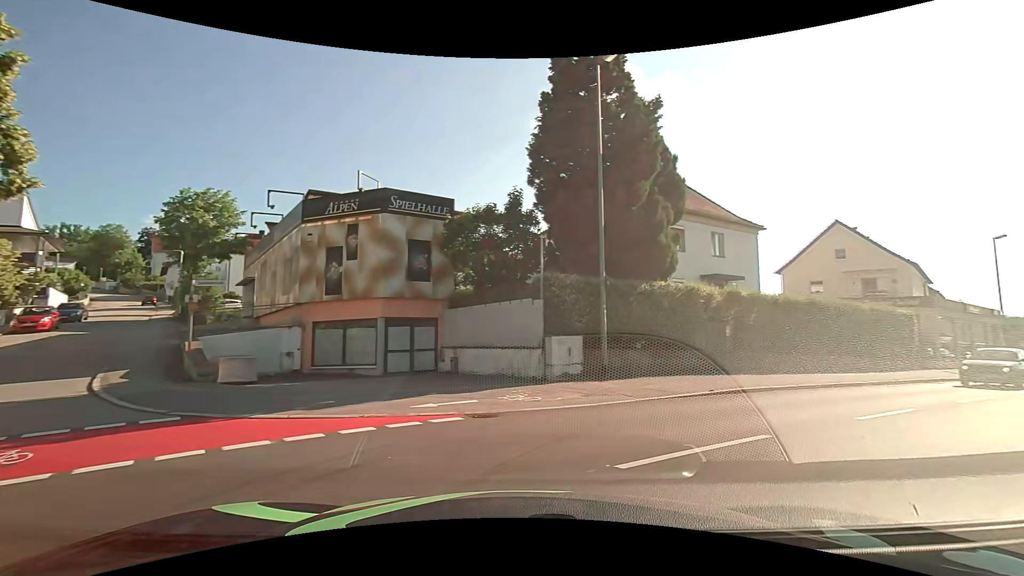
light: Day
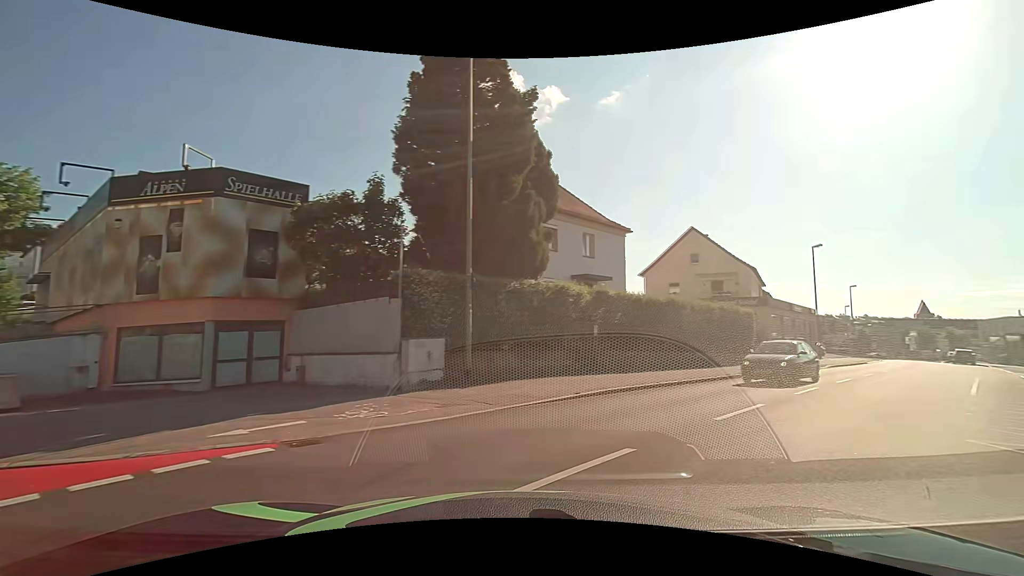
(+0.2, +1.5) m; +15°
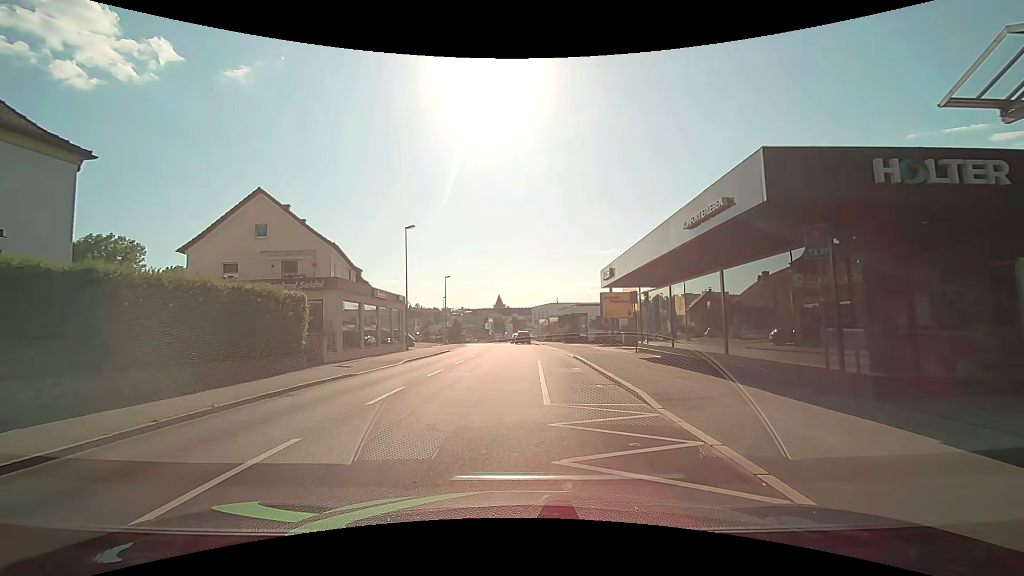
(+5.9, +9.0) m; +42°
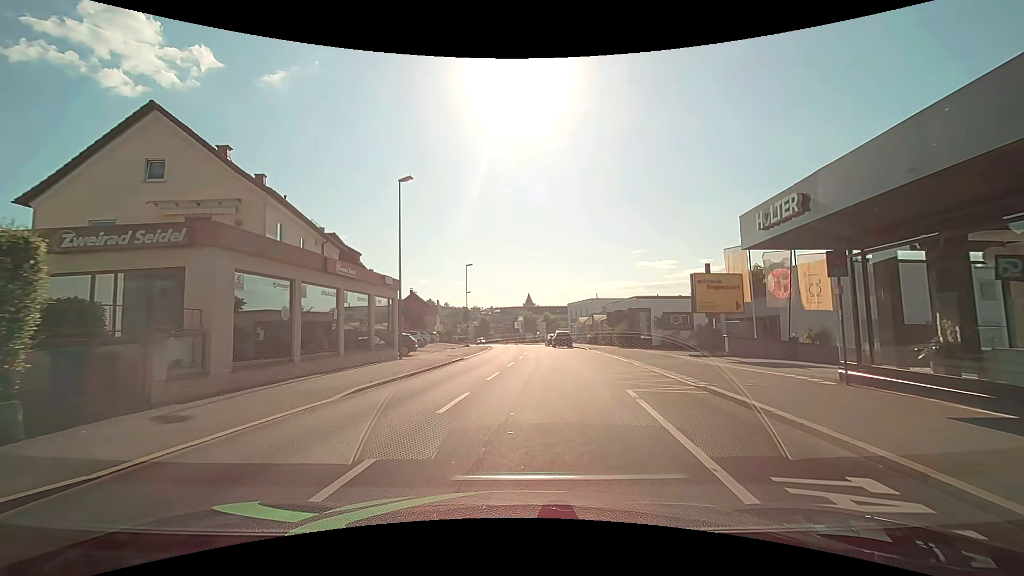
(-0.8, +13.3) m; -4°
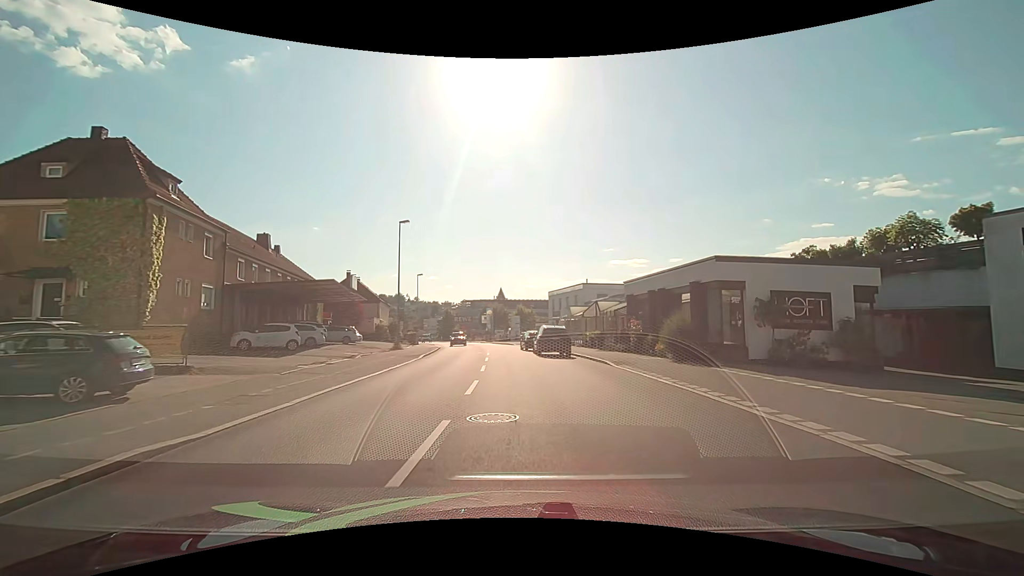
(+0.8, +22.3) m; +3°
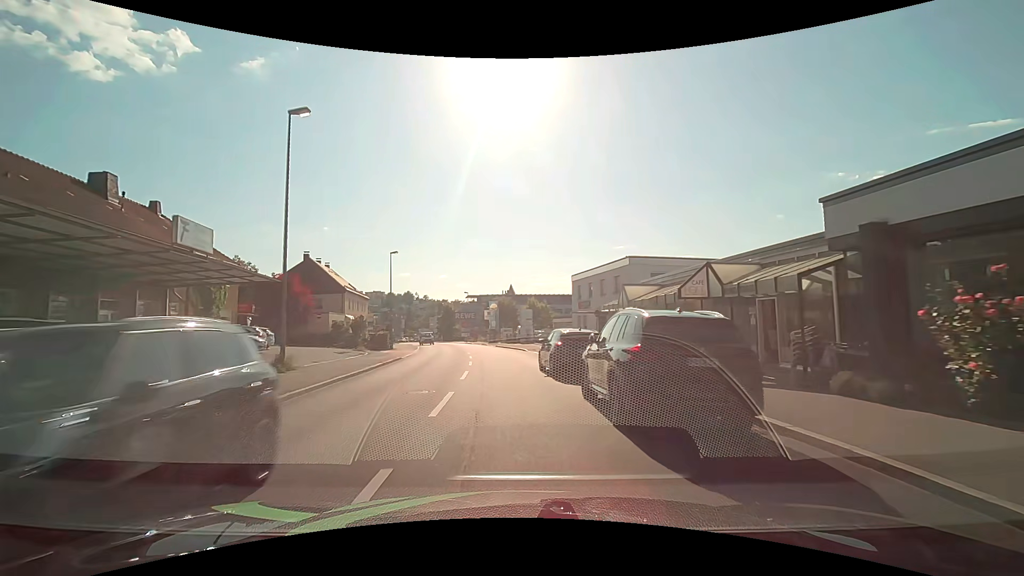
(0.0, +20.6) m; -1°
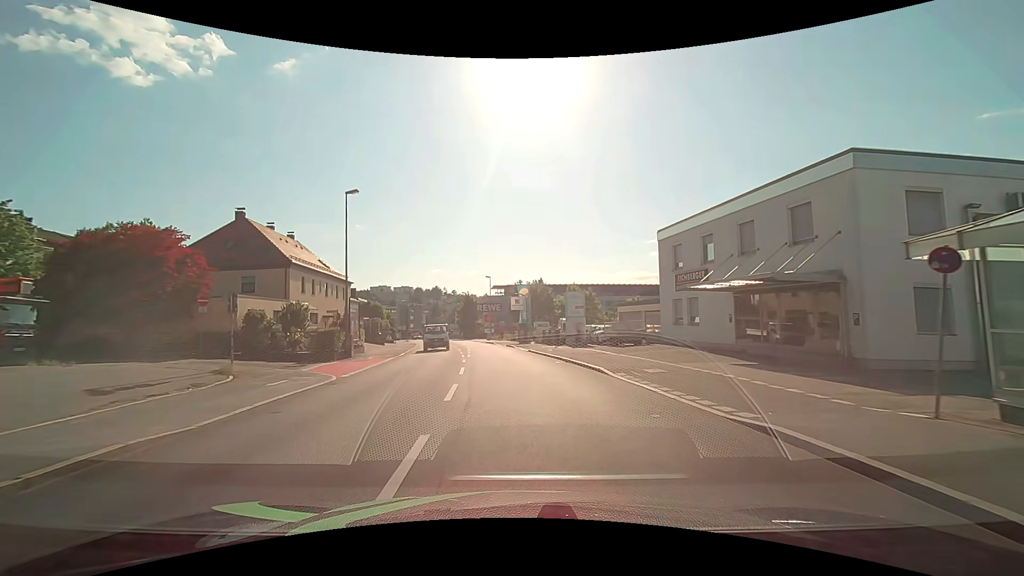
(-1.1, +22.8) m; -3°
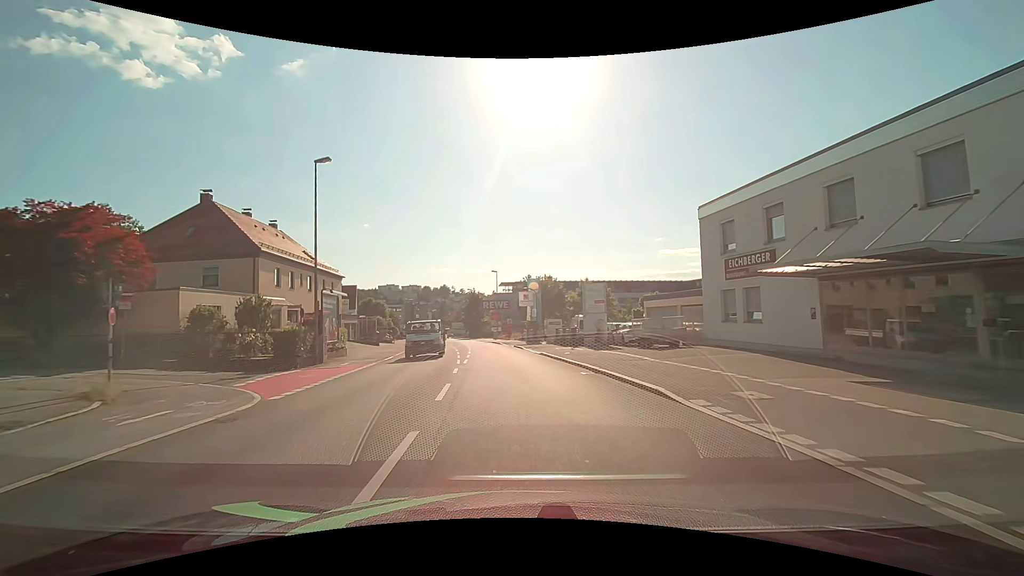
(0.0, +5.9) m; -1°
(0, +10) (-1, +20) (-1, +30) (-2, +40) (-4, +50) (-5, +60) (-7, +70) (-9, +79) (-11, +89) (-14, +99) m
